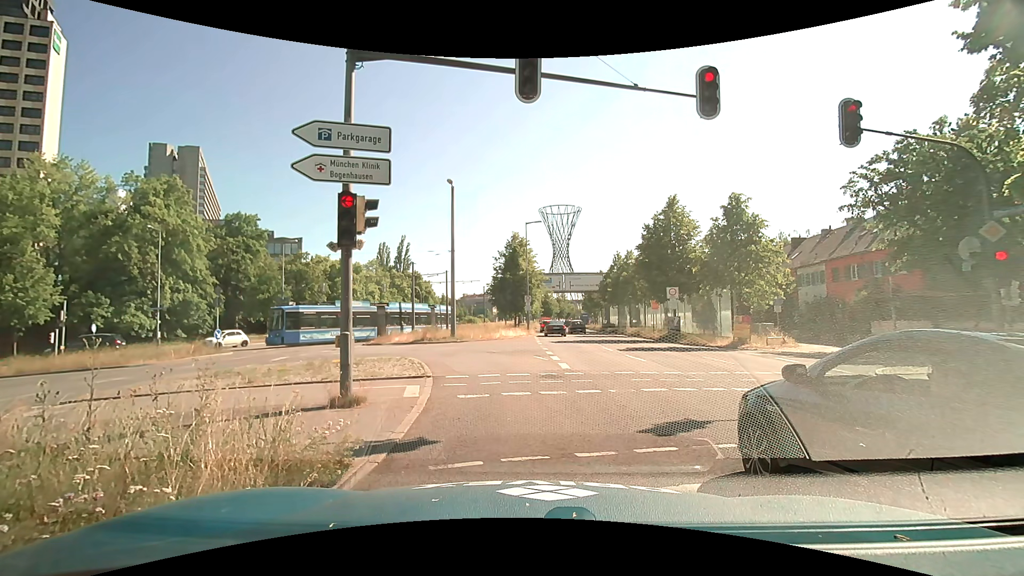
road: primary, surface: asphalt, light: Day
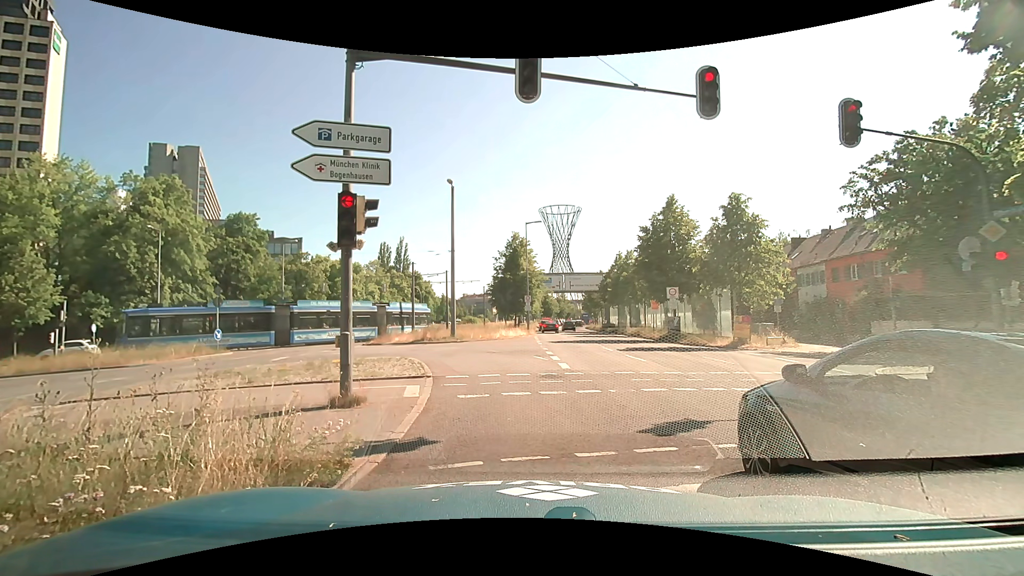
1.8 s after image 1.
(0.0, 0.0) m; 0°
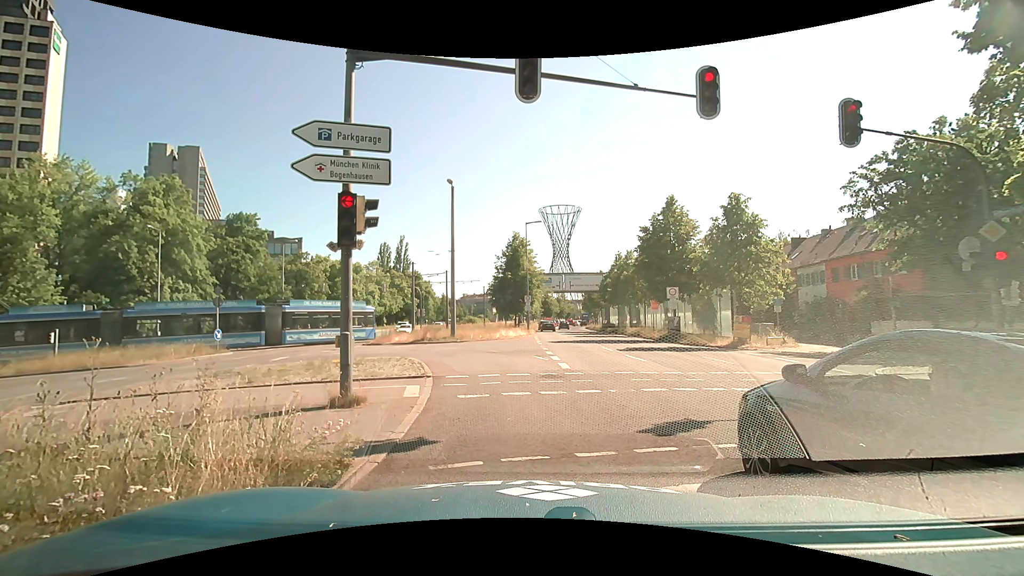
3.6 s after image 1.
(0.0, 0.0) m; 0°
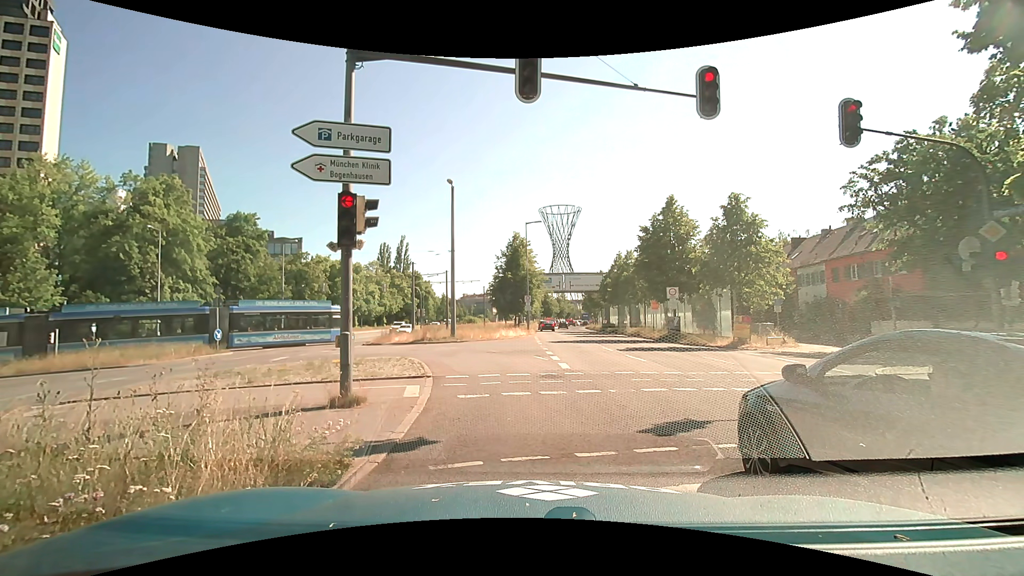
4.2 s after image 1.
(0.0, 0.0) m; 0°
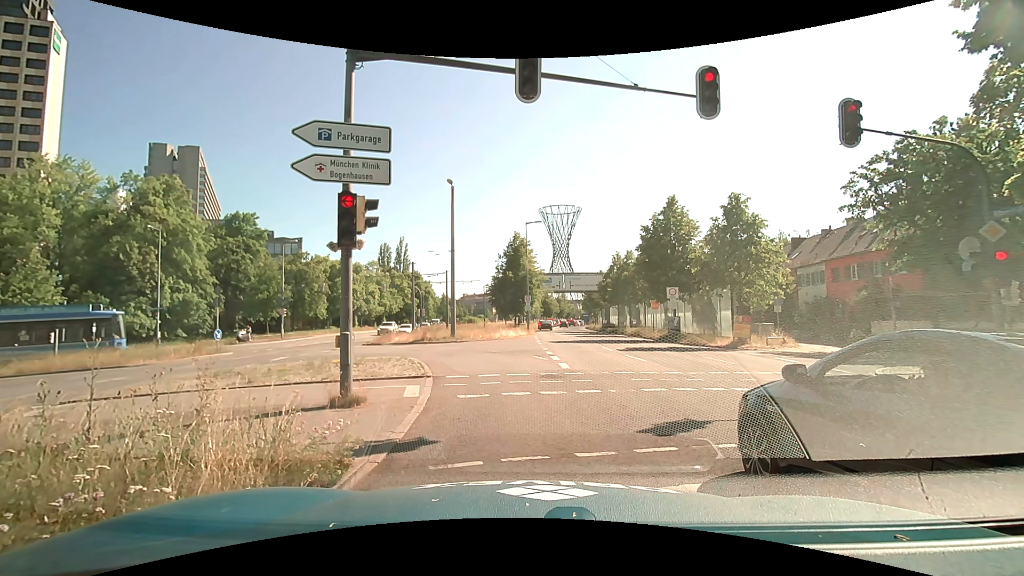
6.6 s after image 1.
(0.0, 0.0) m; 0°
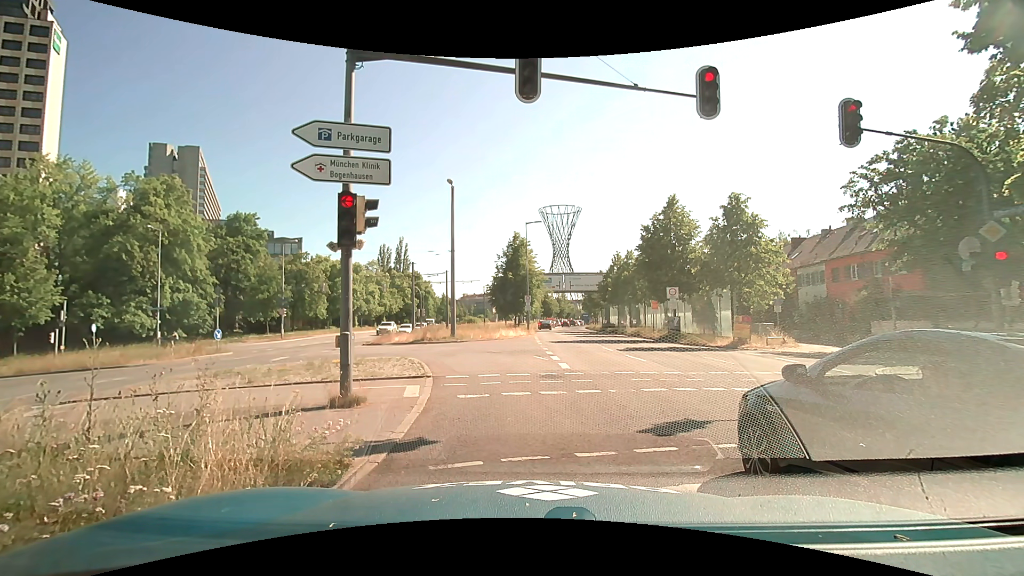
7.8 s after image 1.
(0.0, 0.0) m; 0°
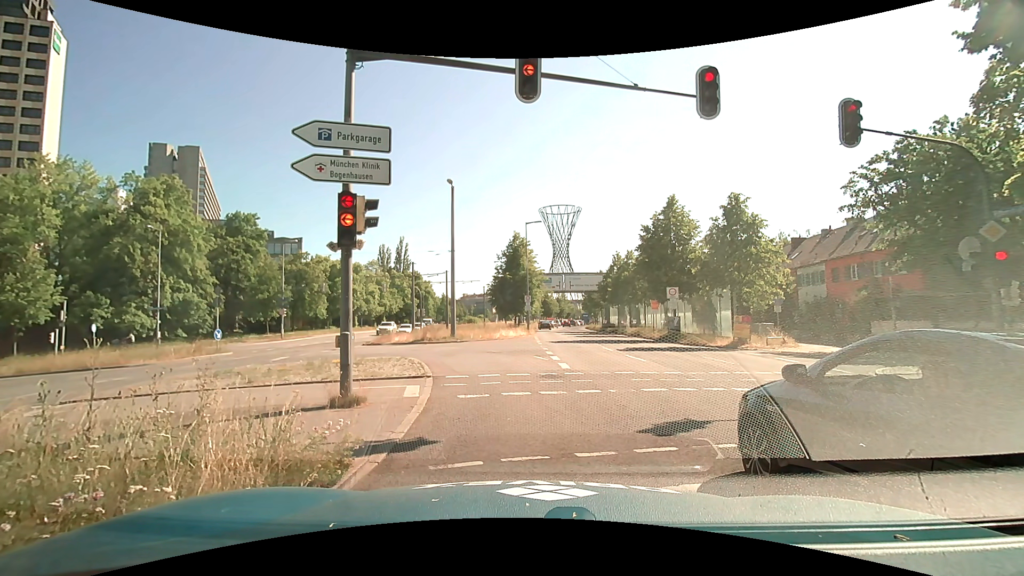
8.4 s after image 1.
(0.0, 0.0) m; 0°
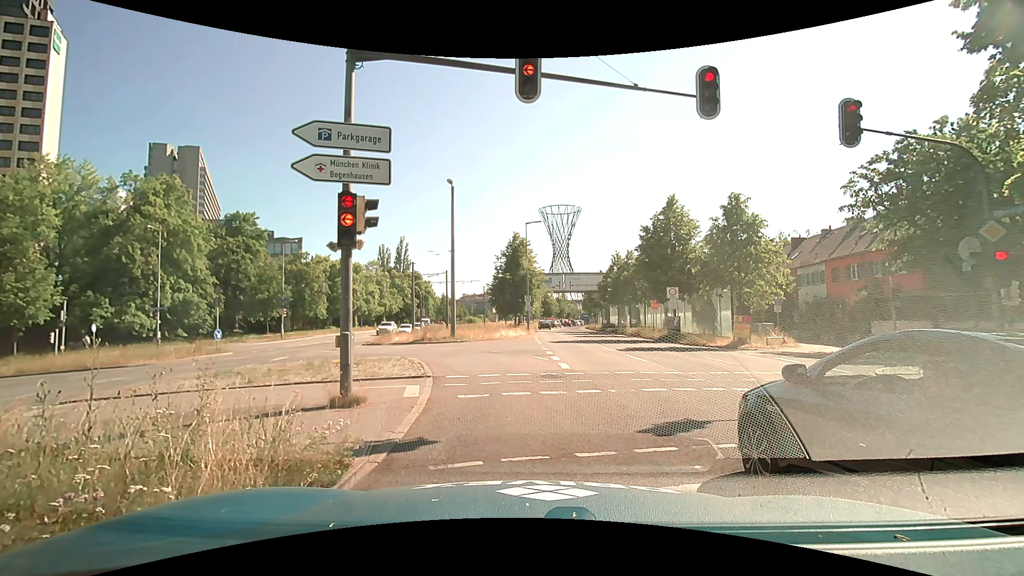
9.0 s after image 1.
(0.0, 0.0) m; 0°
(0, +10) (-3, +20) (-9, +27) (-18, +33) (-28, +34) (-37, +32) (-47, +30) (-57, +28) (-67, +27) (-77, +25) m
